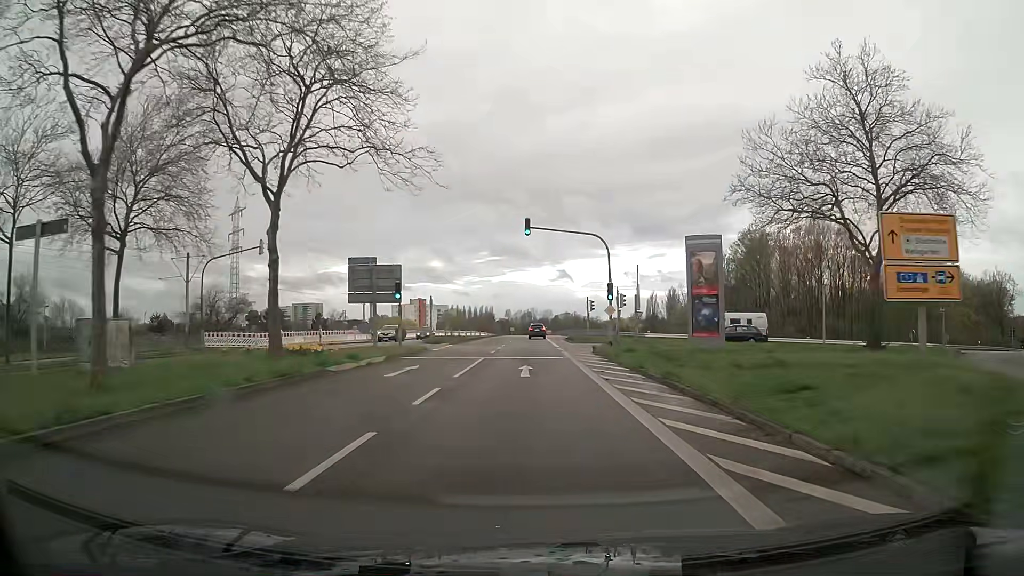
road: secondary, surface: asphalt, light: Day
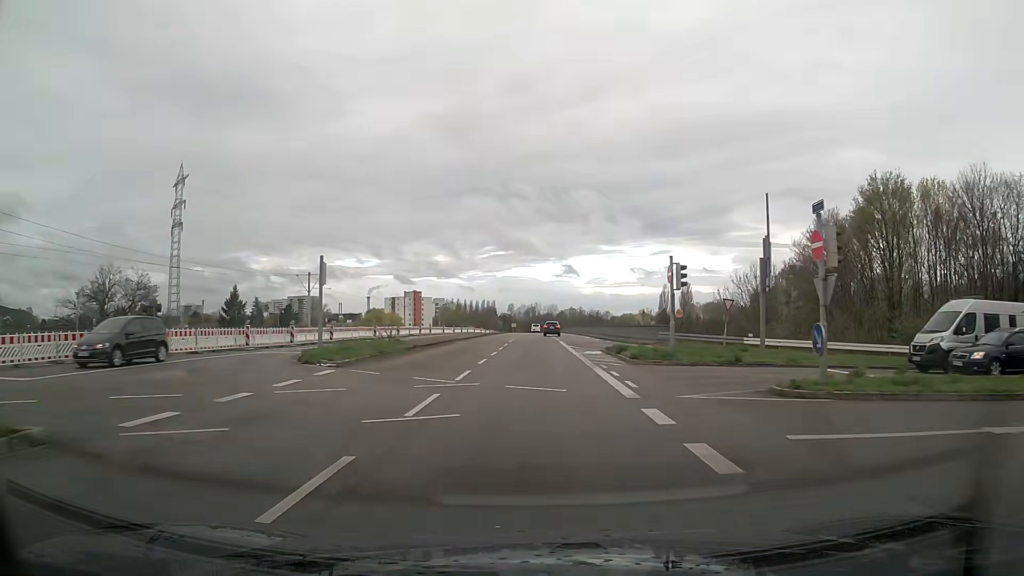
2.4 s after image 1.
(-0.2, +30.0) m; -1°
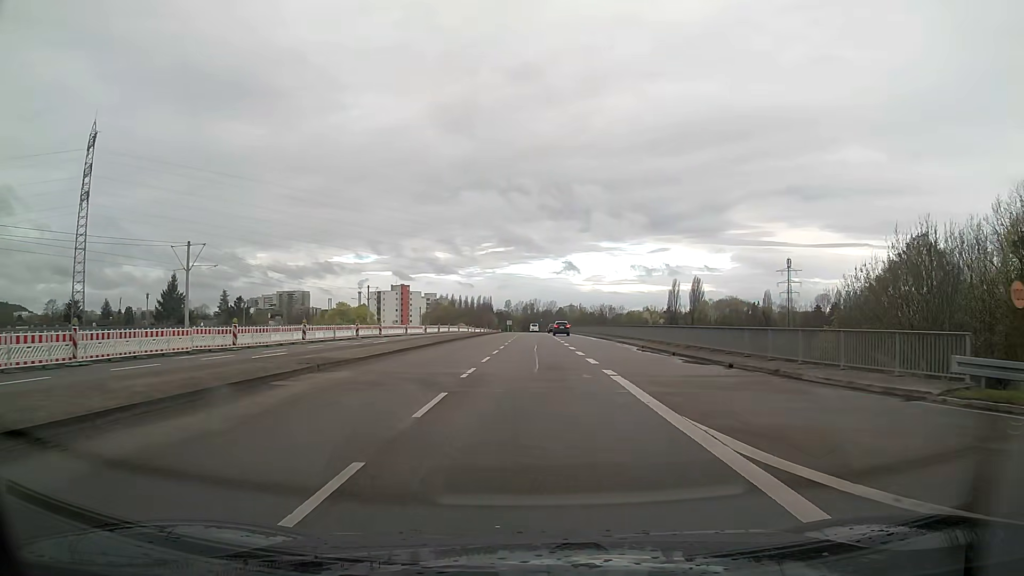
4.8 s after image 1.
(+0.1, +30.6) m; +1°
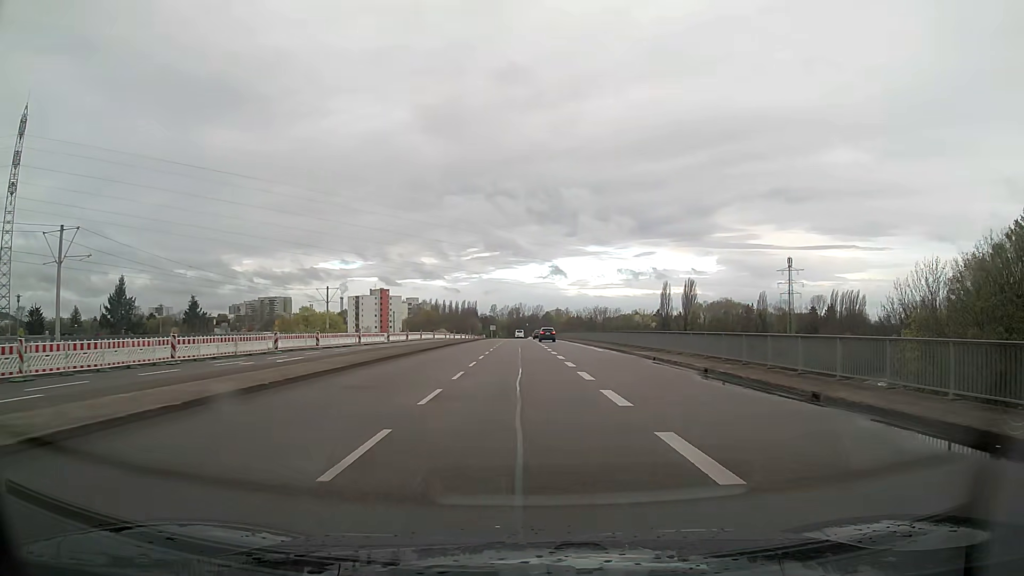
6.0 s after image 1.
(+0.1, +15.5) m; +1°
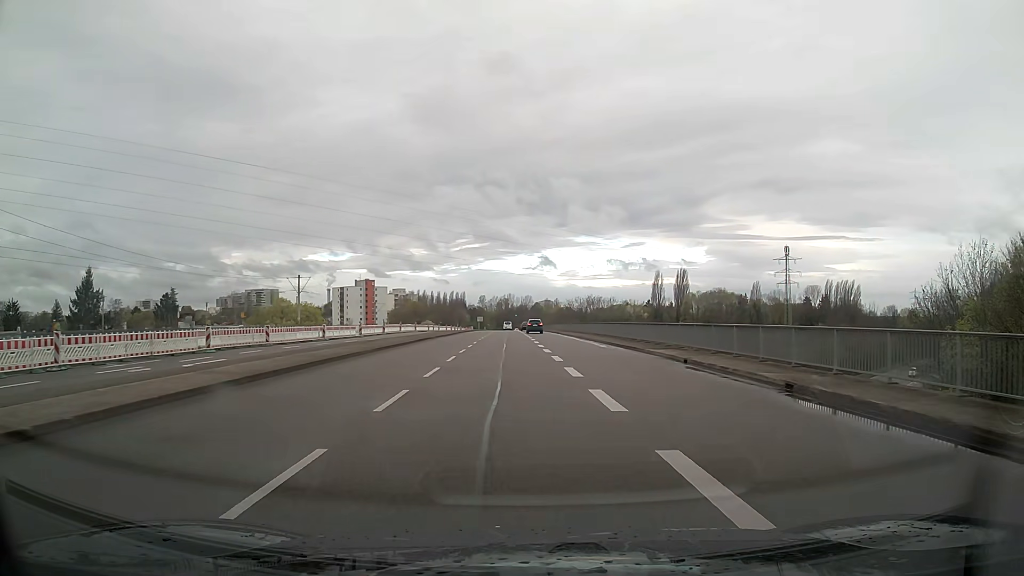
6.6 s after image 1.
(0.0, +7.7) m; +1°
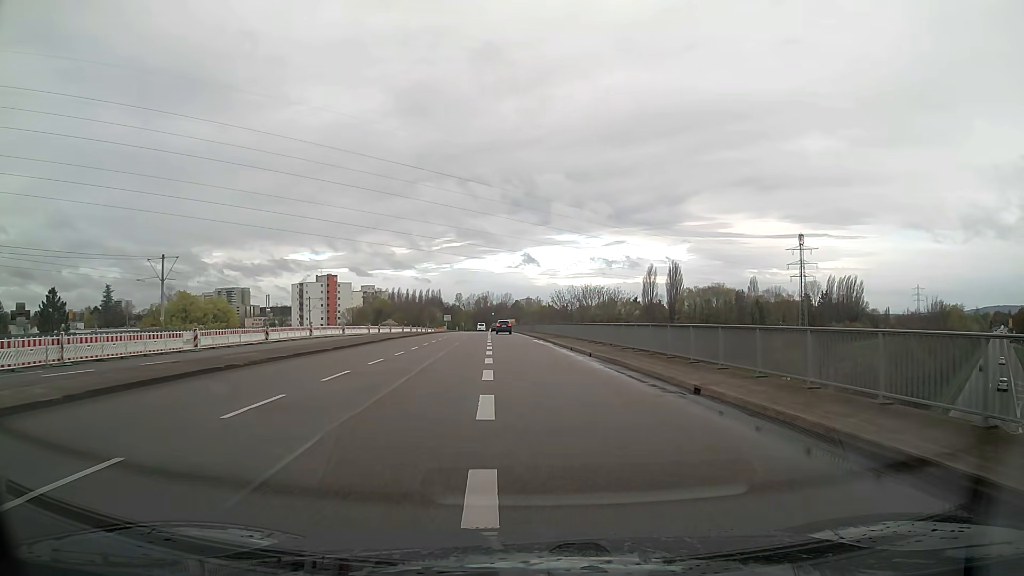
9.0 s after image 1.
(+0.6, +30.8) m; +1°
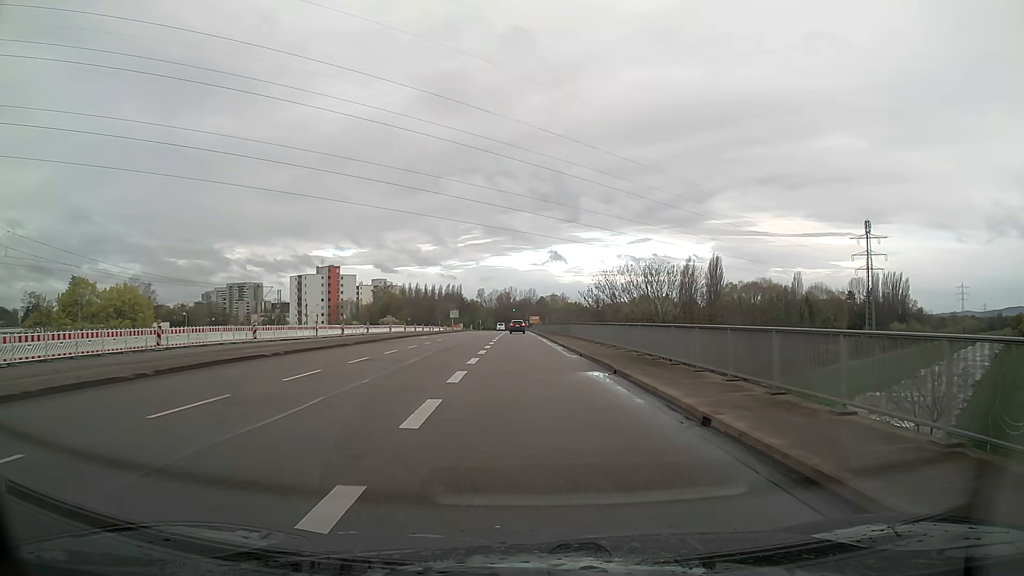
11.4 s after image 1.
(-0.5, +30.5) m; -2°
